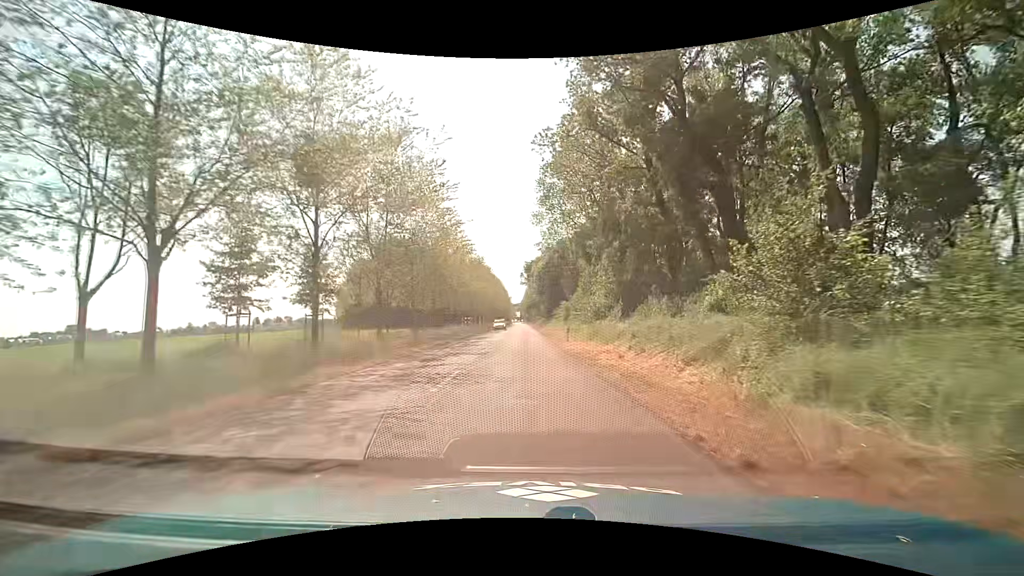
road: unclassified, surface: asphalt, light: Day
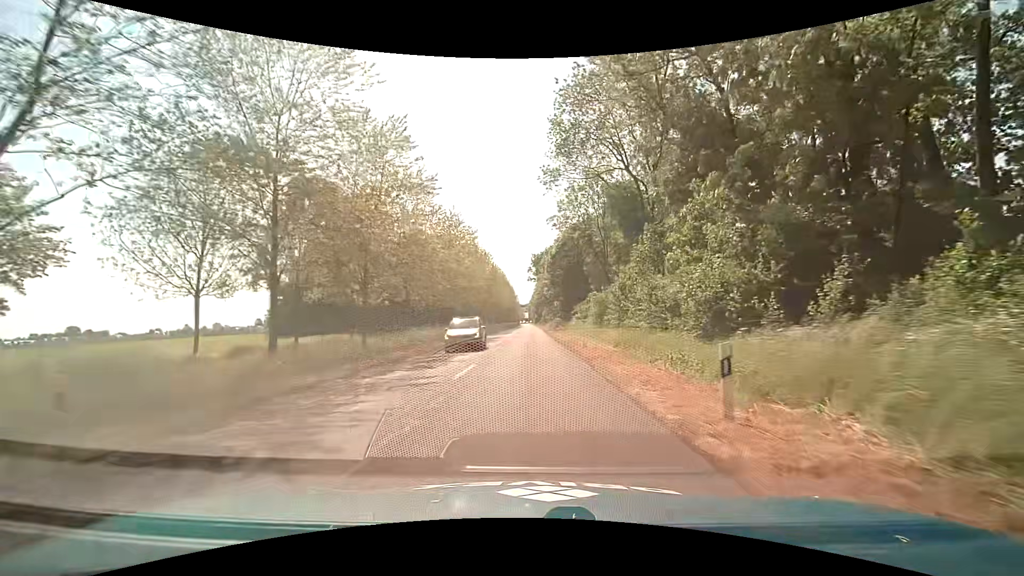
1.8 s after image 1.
(-0.6, +22.2) m; -2°
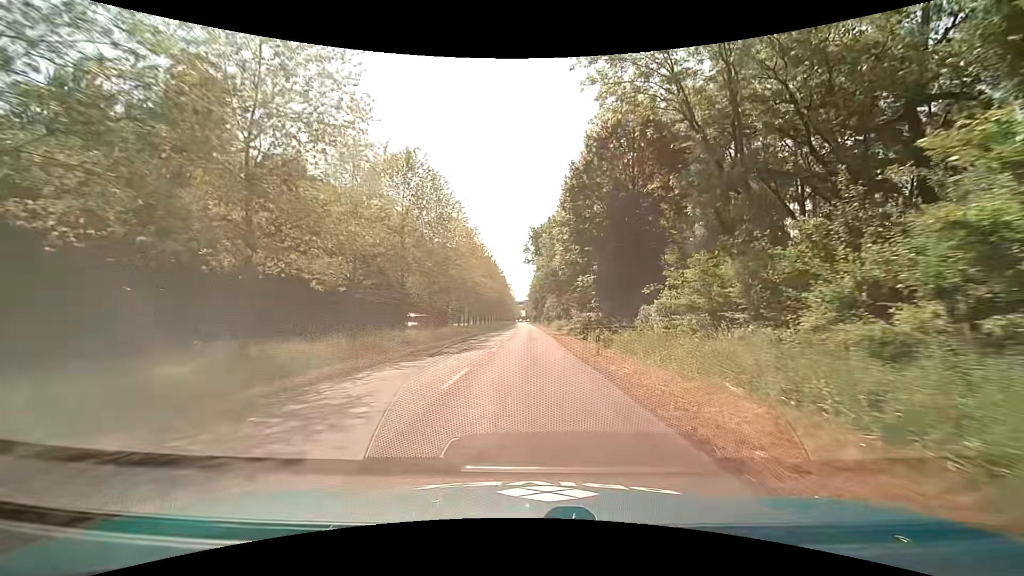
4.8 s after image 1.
(+0.2, +37.8) m; +1°
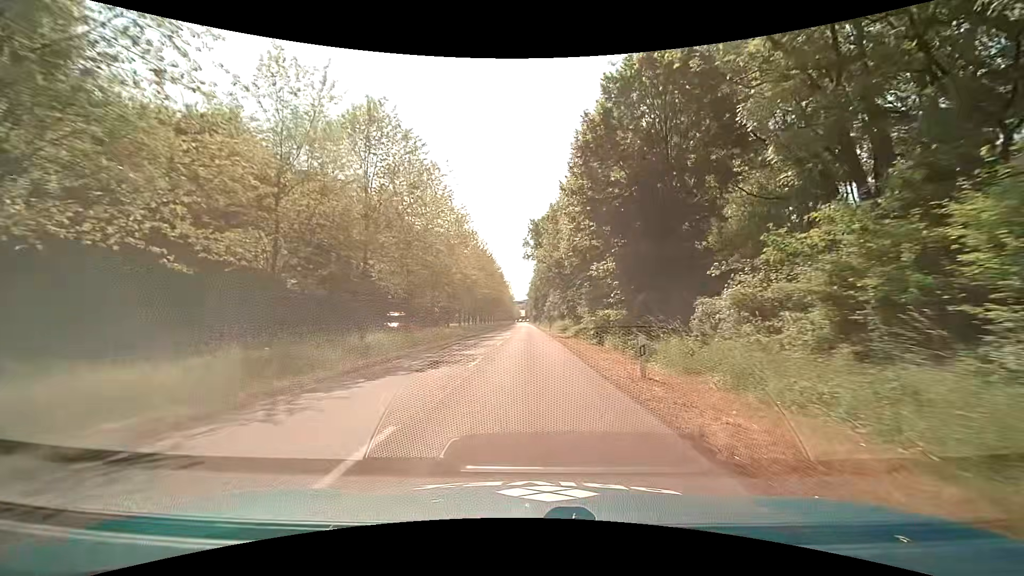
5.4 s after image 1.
(0.0, +7.5) m; 0°
